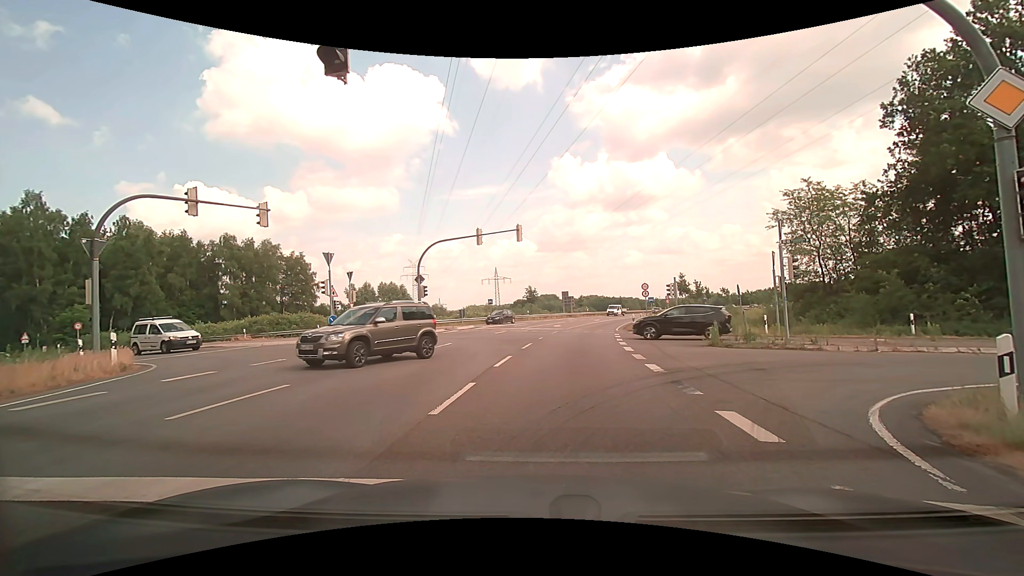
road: motorway_link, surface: asphalt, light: Day
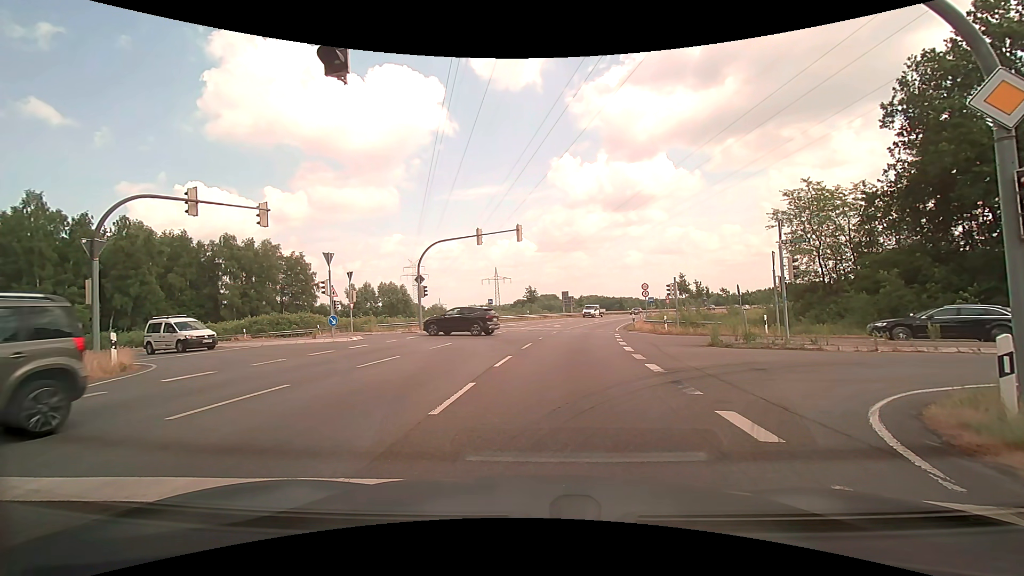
(0.0, 0.0) m; 0°
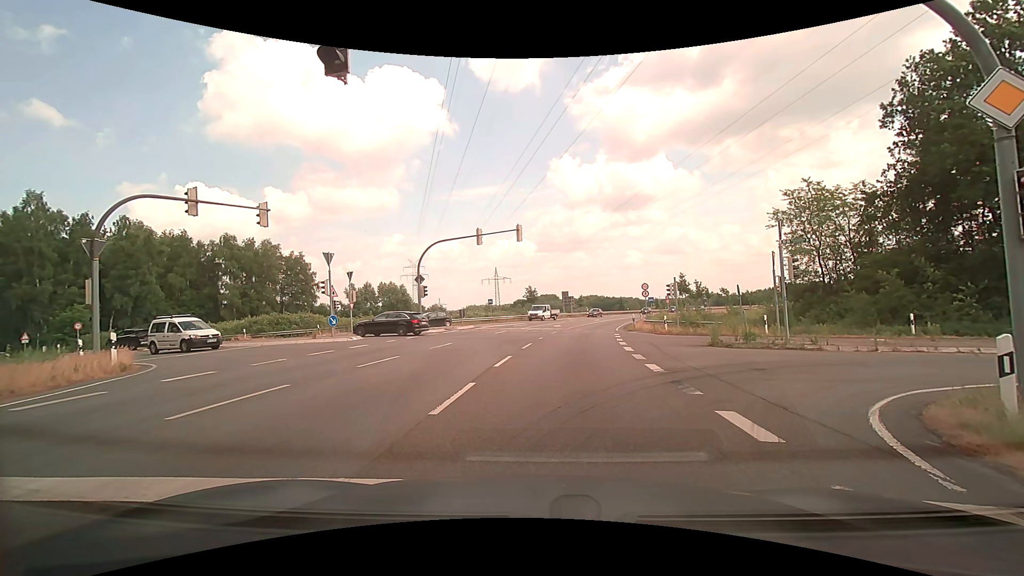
(0.0, 0.0) m; 0°
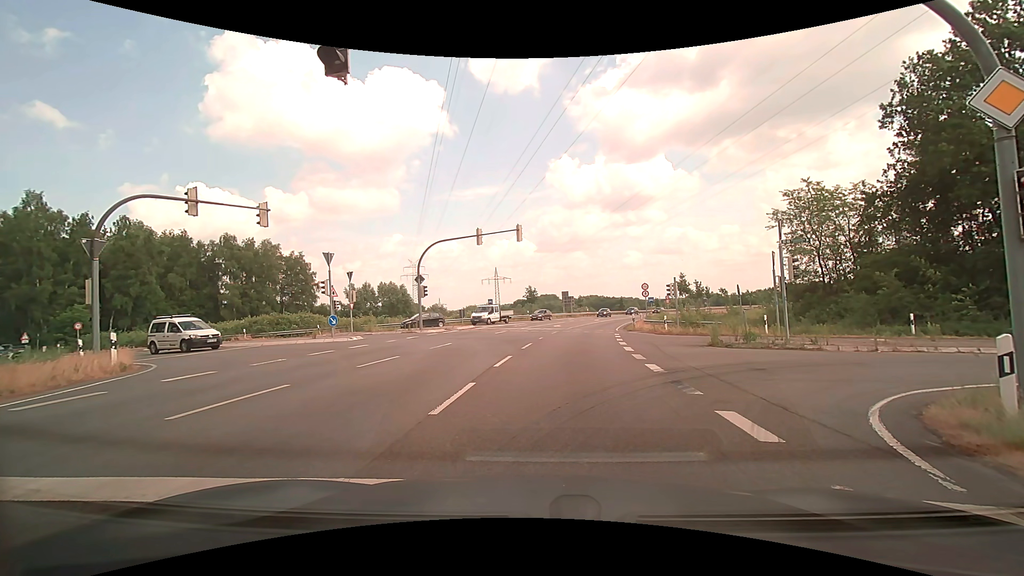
(0.0, 0.0) m; 0°
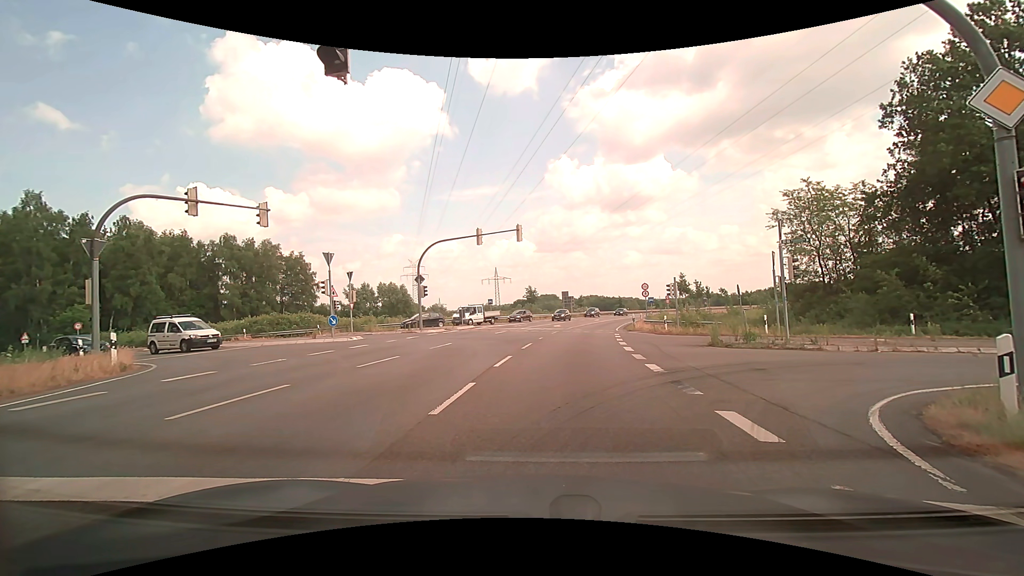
(0.0, 0.0) m; 0°
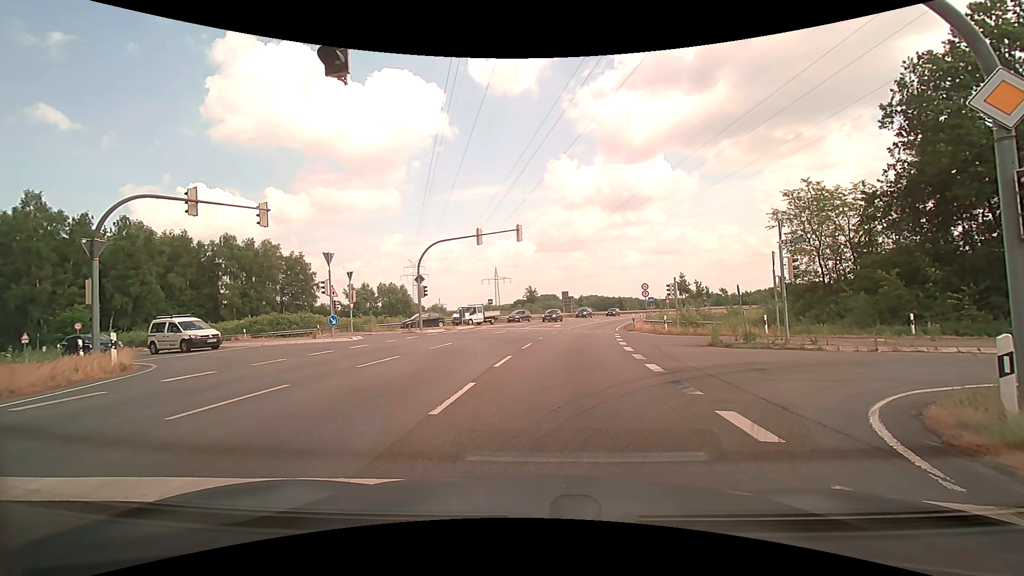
(0.0, 0.0) m; 0°
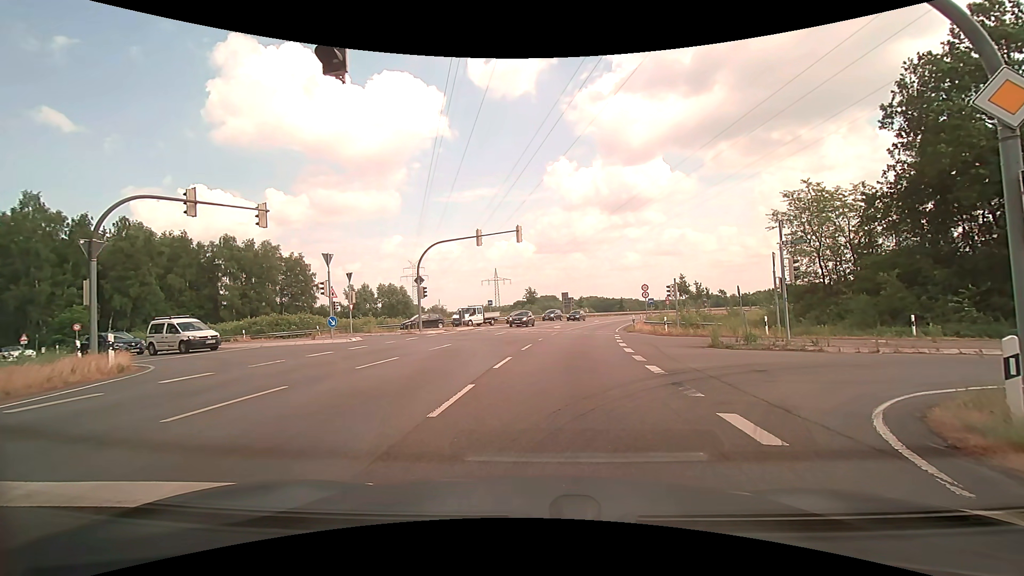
(0.0, +0.1) m; 0°
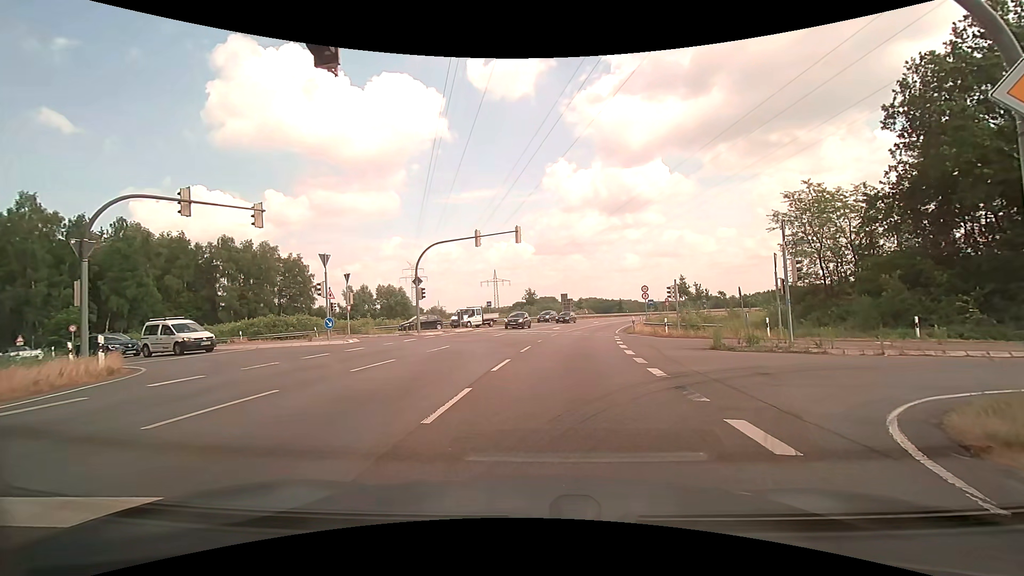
(0.0, +0.3) m; 0°
(0, +10) (+1, +20) (+3, +30) (+4, +40) (+7, +49) (+9, +59) (+12, +69) (+15, +78) (+19, +87) (+23, +97) m
